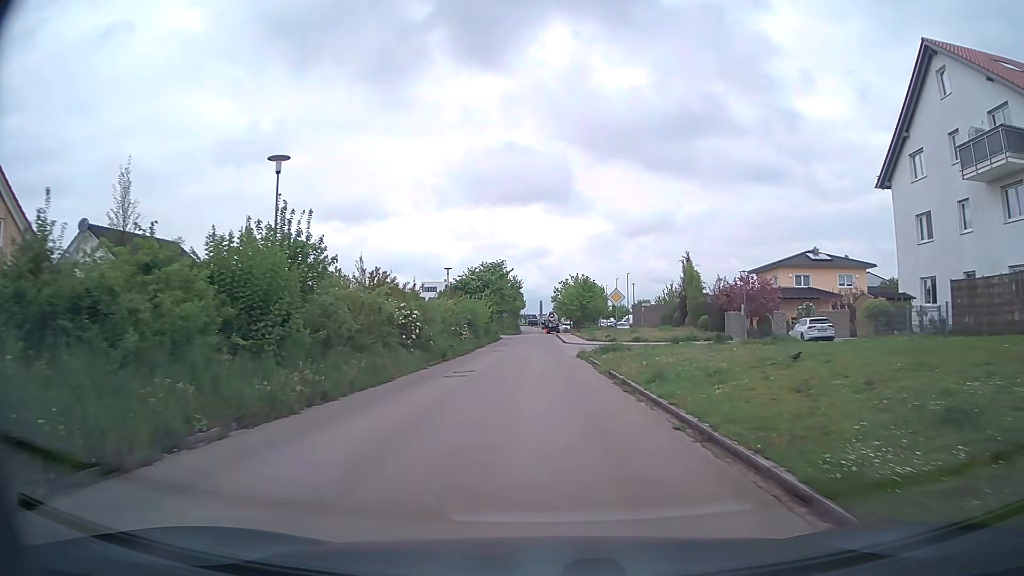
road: residential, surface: asphalt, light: Day
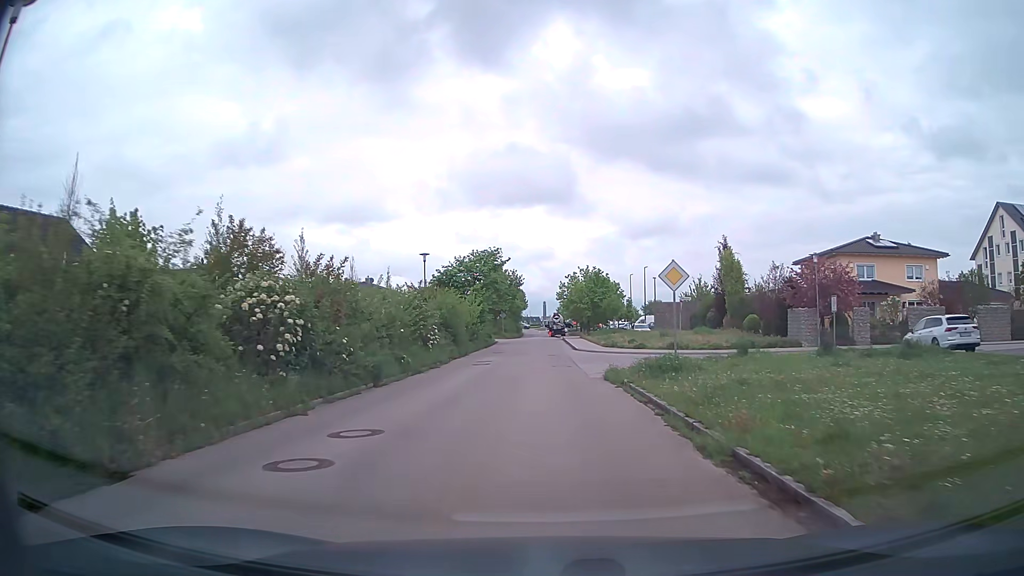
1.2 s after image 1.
(-0.1, +13.2) m; 0°
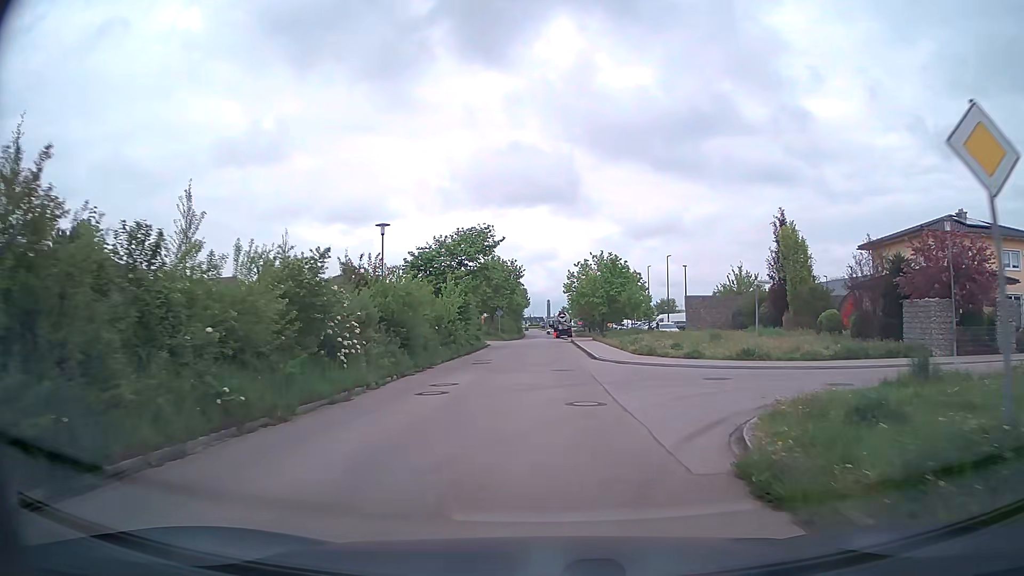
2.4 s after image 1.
(0.0, +13.1) m; 0°
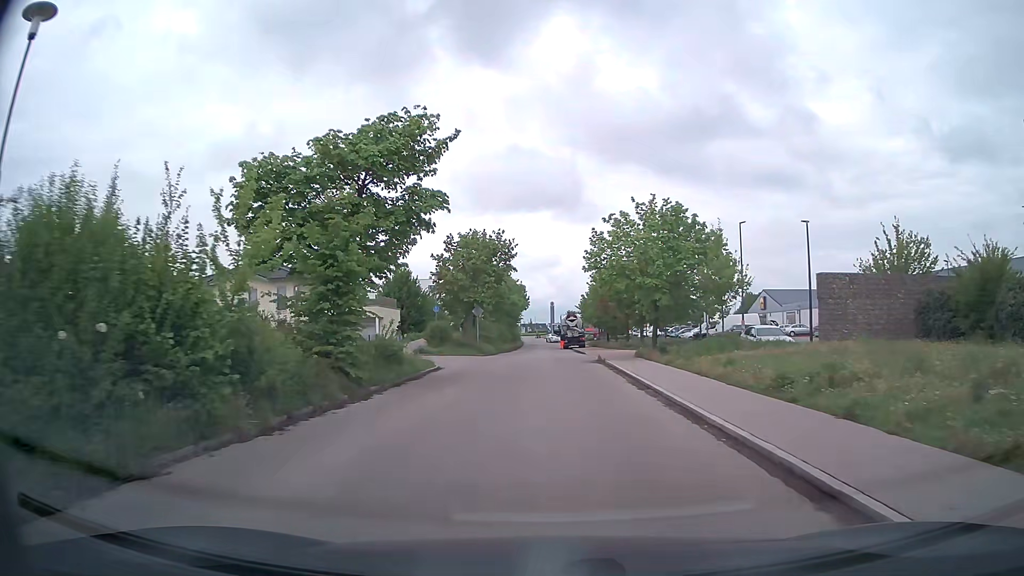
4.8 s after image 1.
(-0.1, +25.7) m; -1°
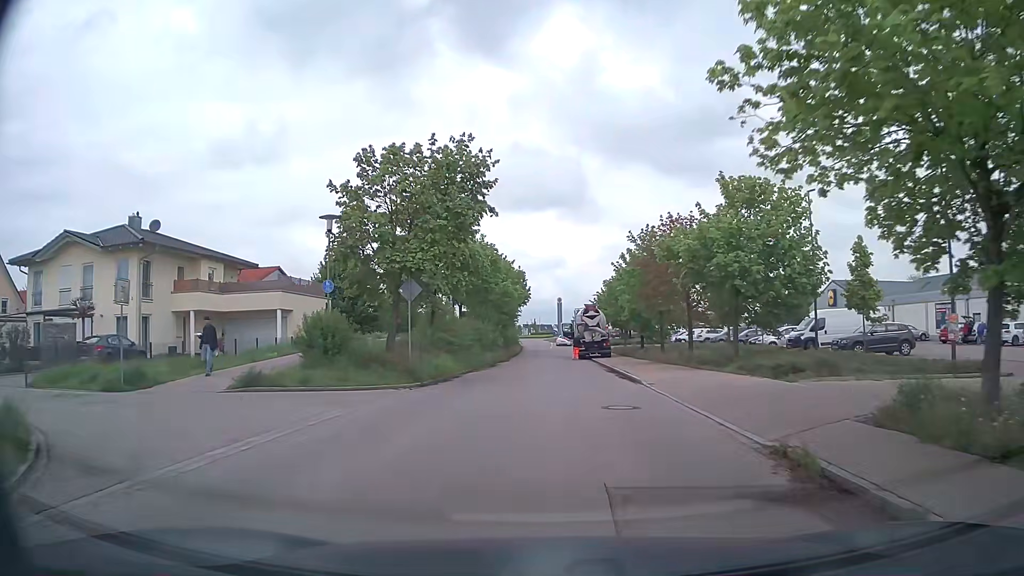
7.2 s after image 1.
(+0.2, +24.1) m; 0°
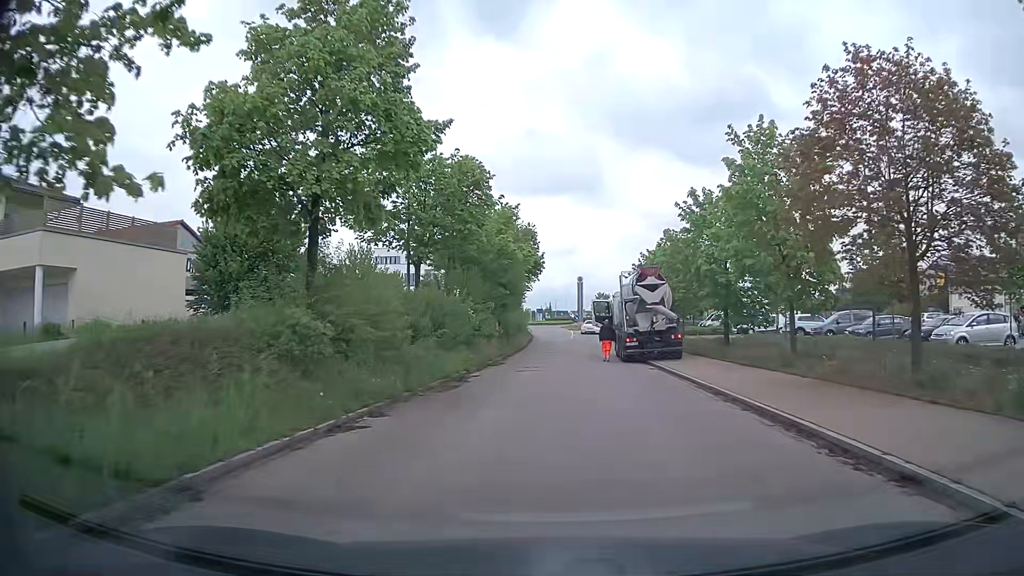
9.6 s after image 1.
(-0.3, +21.1) m; -1°
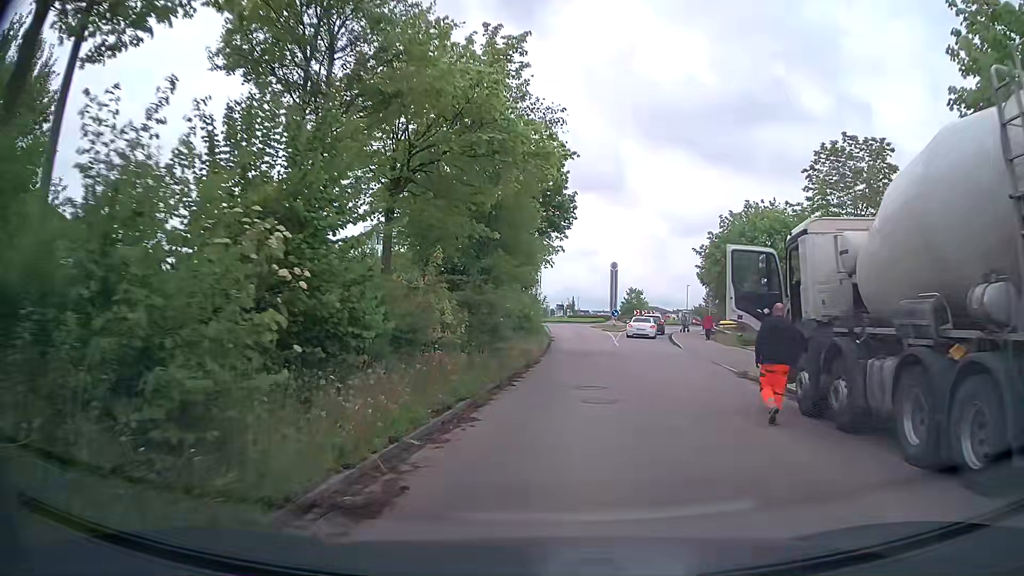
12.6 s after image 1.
(-0.5, +23.1) m; -2°
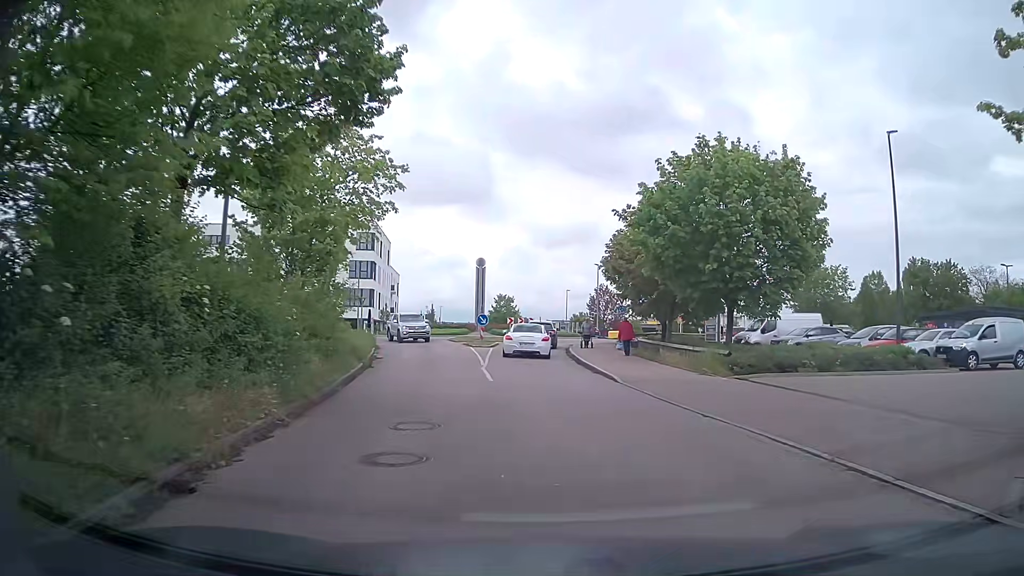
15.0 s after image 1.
(+1.2, +16.8) m; +11°
(0, +10) (0, +20) (-1, +30) (-1, +40) (+1, +50) (+7, +58) (+8, +68) (+4, +77) (-2, +84) (-6, +94) m
